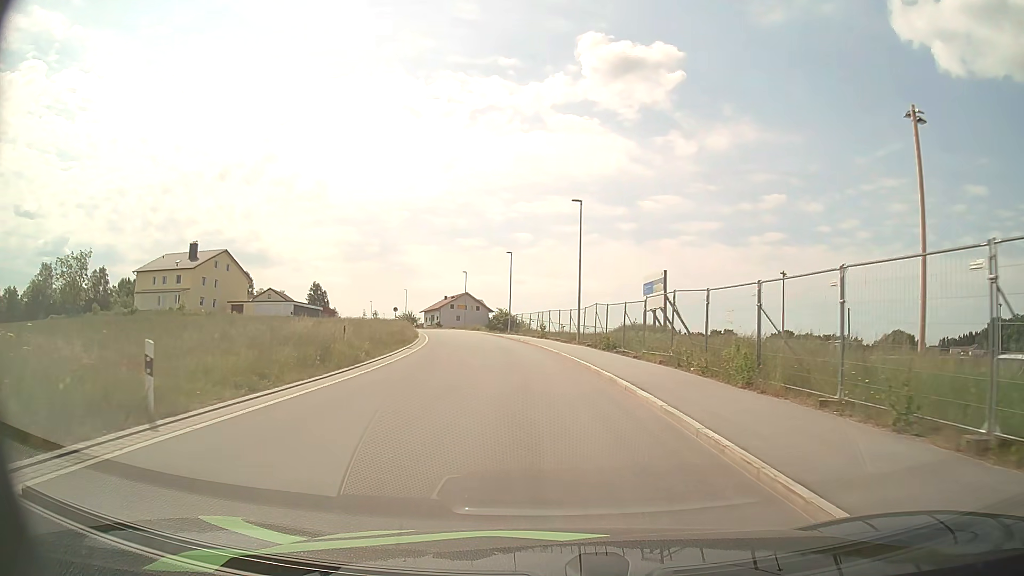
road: unclassified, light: Day
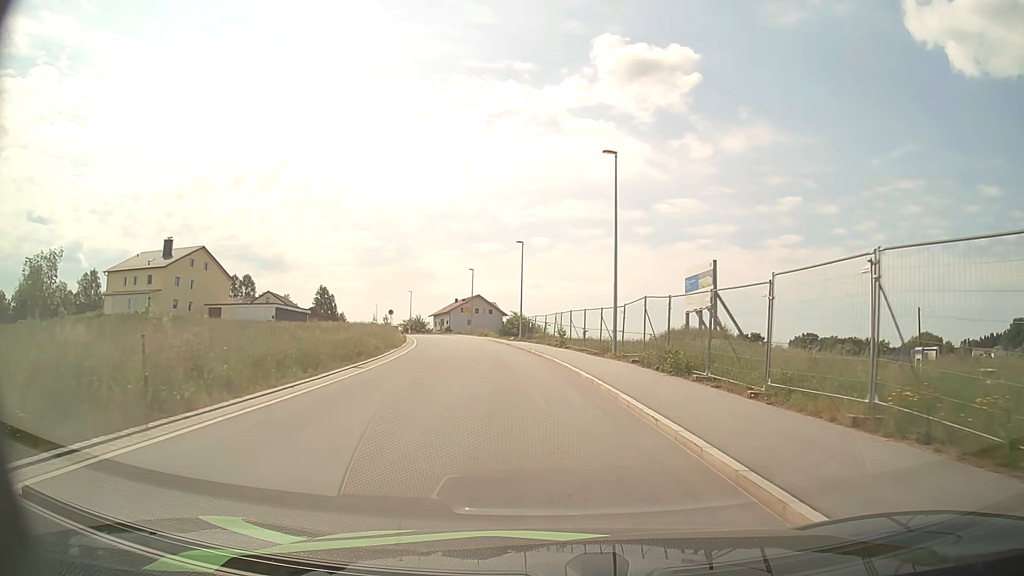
(-0.2, +11.8) m; -1°
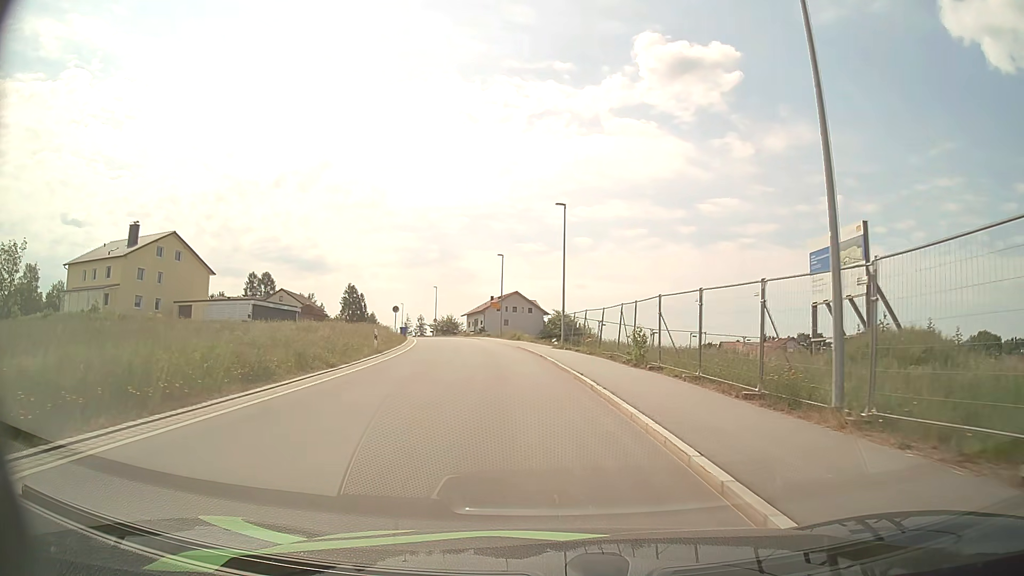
(-0.5, +17.4) m; -4°
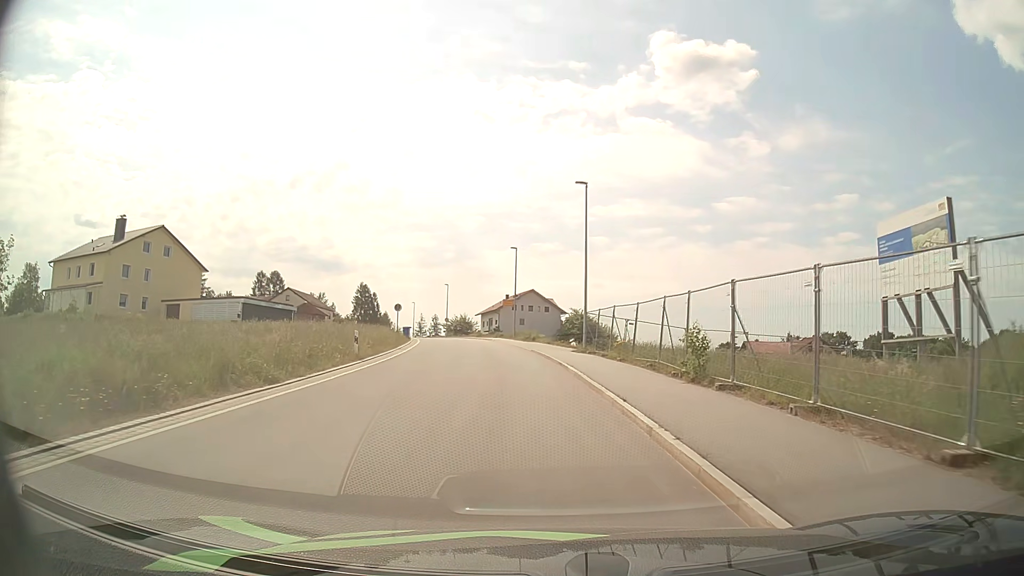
(-0.1, +5.8) m; -1°
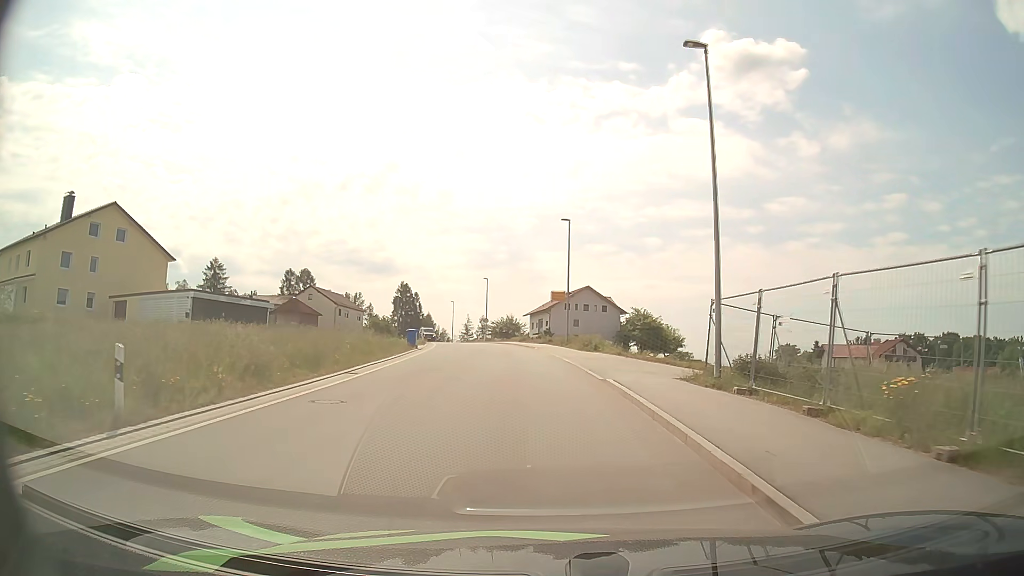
(-0.7, +16.9) m; -5°
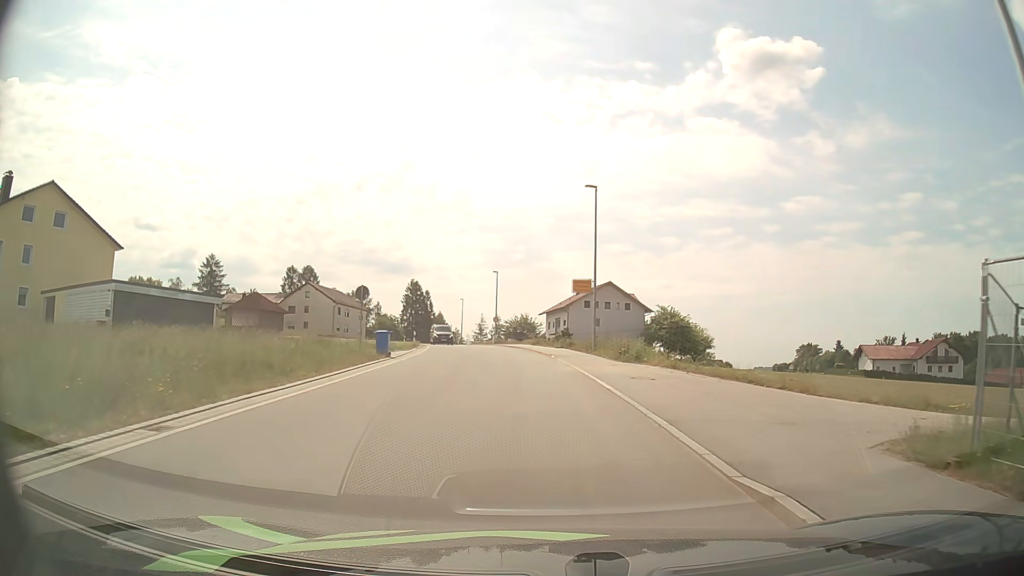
(-0.1, +10.5) m; -1°
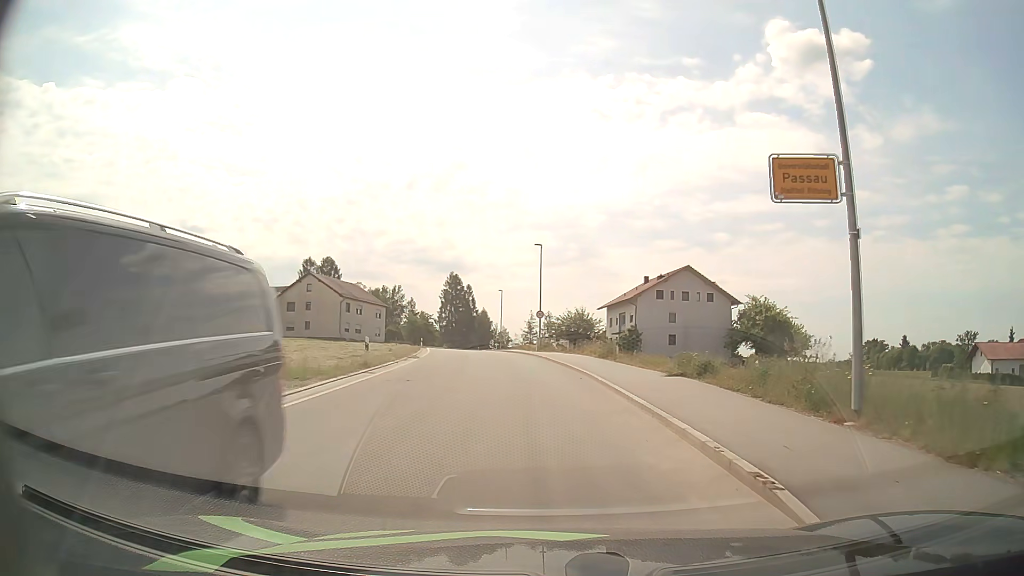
(-1.0, +23.7) m; -5°
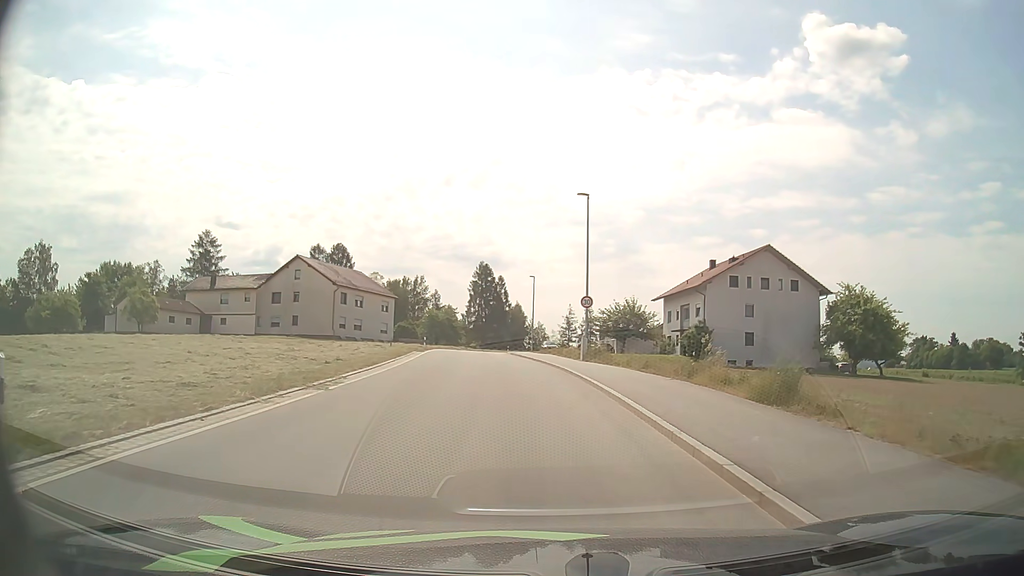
(-0.5, +18.6) m; -3°
(0, +10) (-1, +20) (-2, +30) (-3, +40) (-4, +50) (-5, +60) (-6, +70) (-6, +80) (-5, +90) (-2, +99) m
